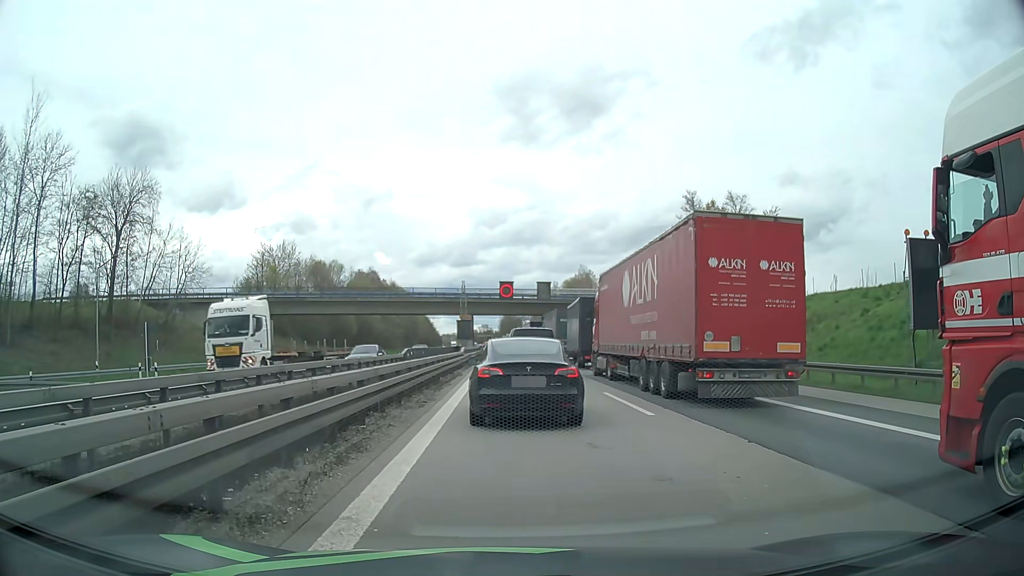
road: motorway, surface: asphalt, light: Day
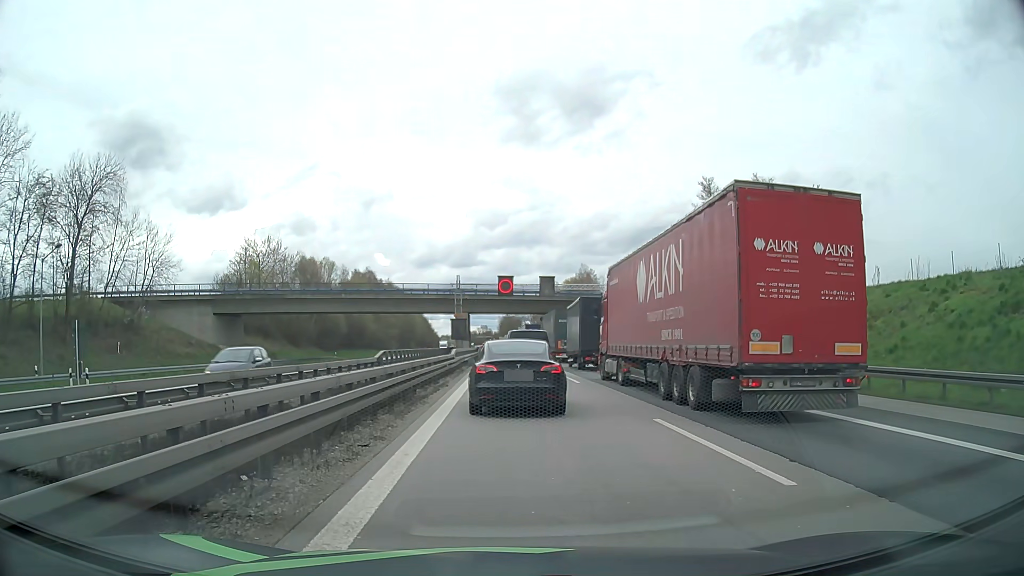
(+0.1, +6.7) m; 0°
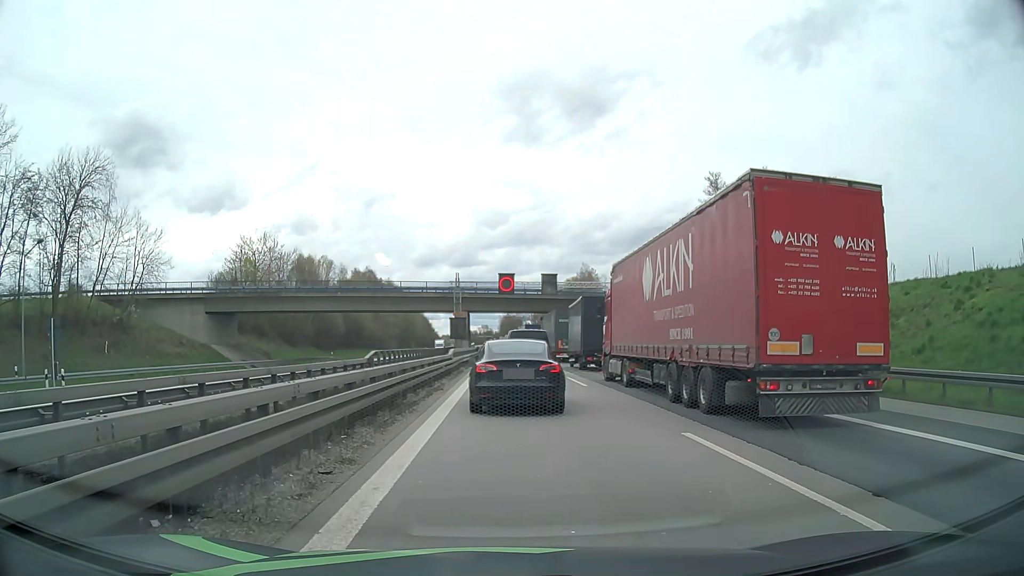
(0.0, +2.0) m; 0°
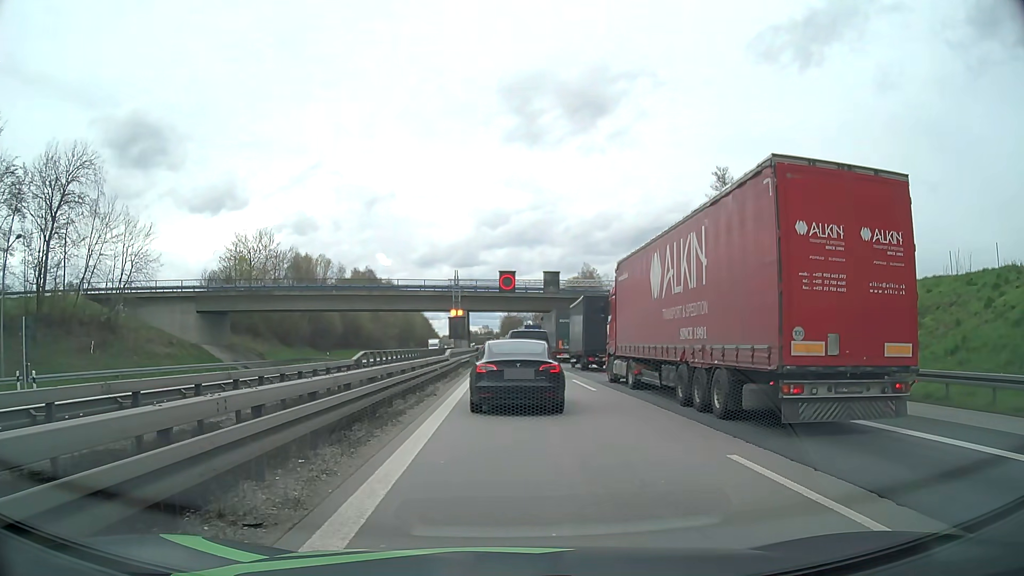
(0.0, +2.2) m; 0°
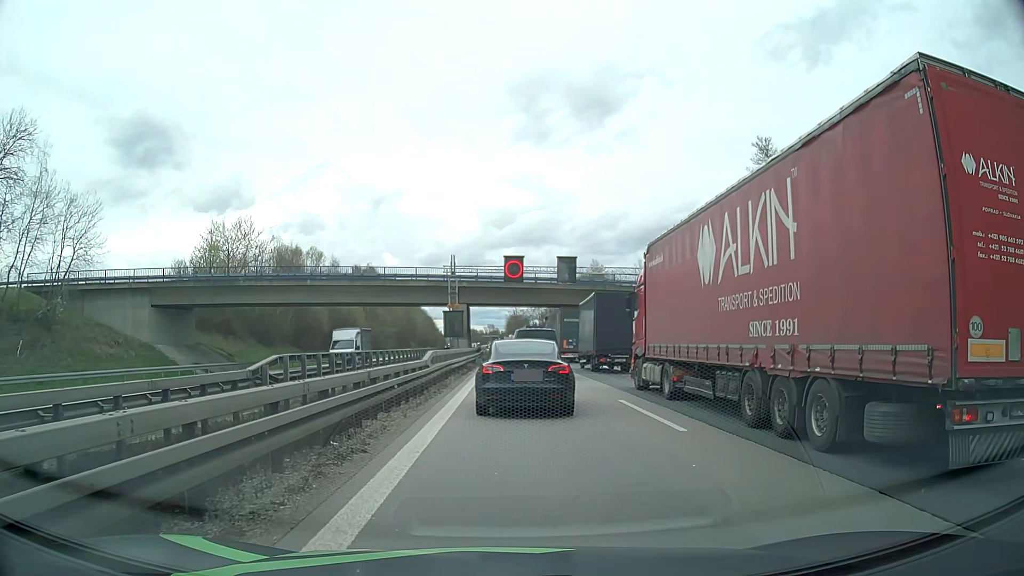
(-0.1, +9.7) m; 0°
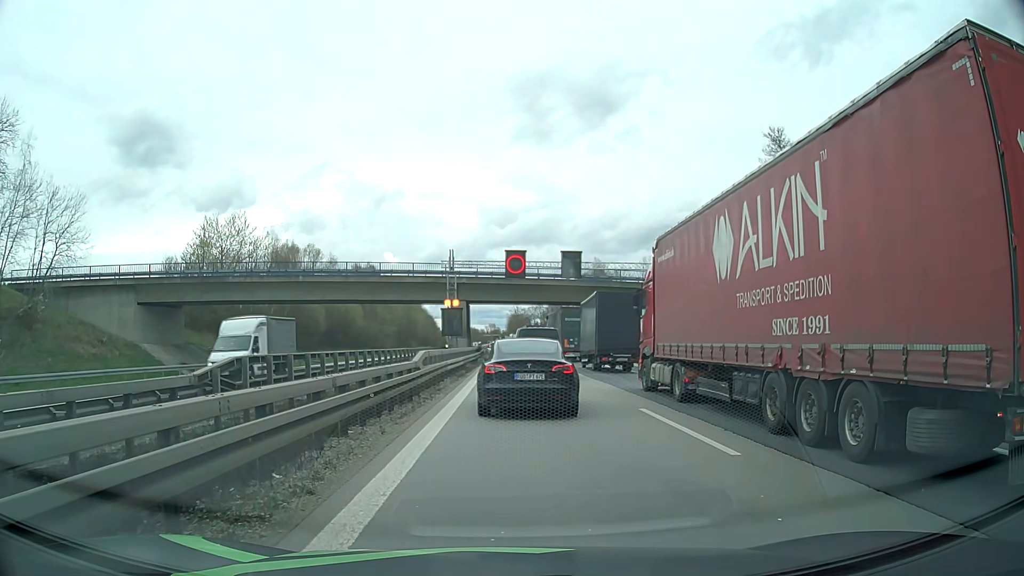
(0.0, +2.4) m; 0°
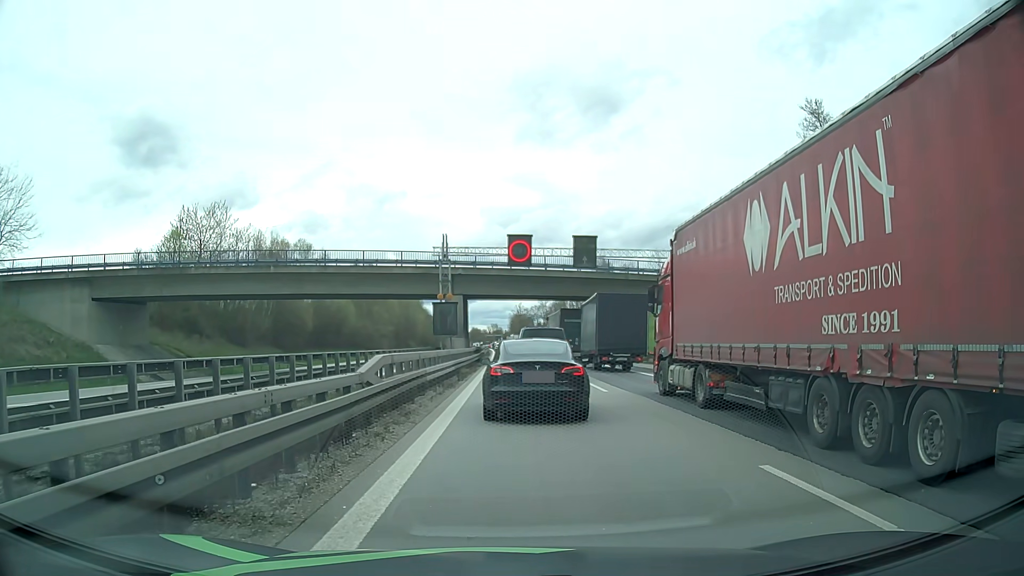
(0.0, +6.7) m; 0°
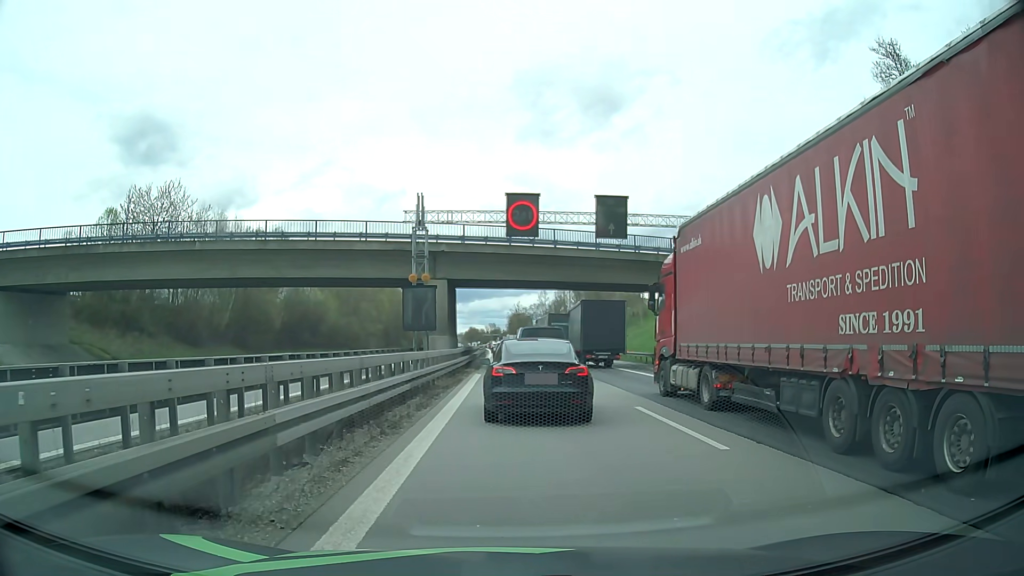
(-0.1, +10.8) m; -1°
(0, +10) (0, +20) (0, +30) (0, +40) (0, +50) (0, +60) (0, +70) (0, +80) (0, +90) (-1, +100) m
